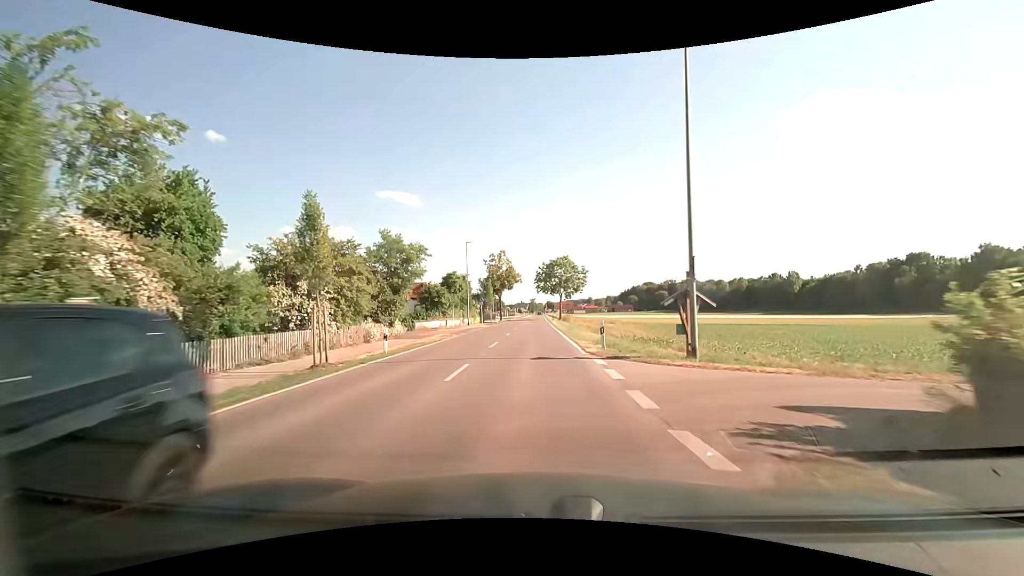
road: tertiary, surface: asphalt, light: Day
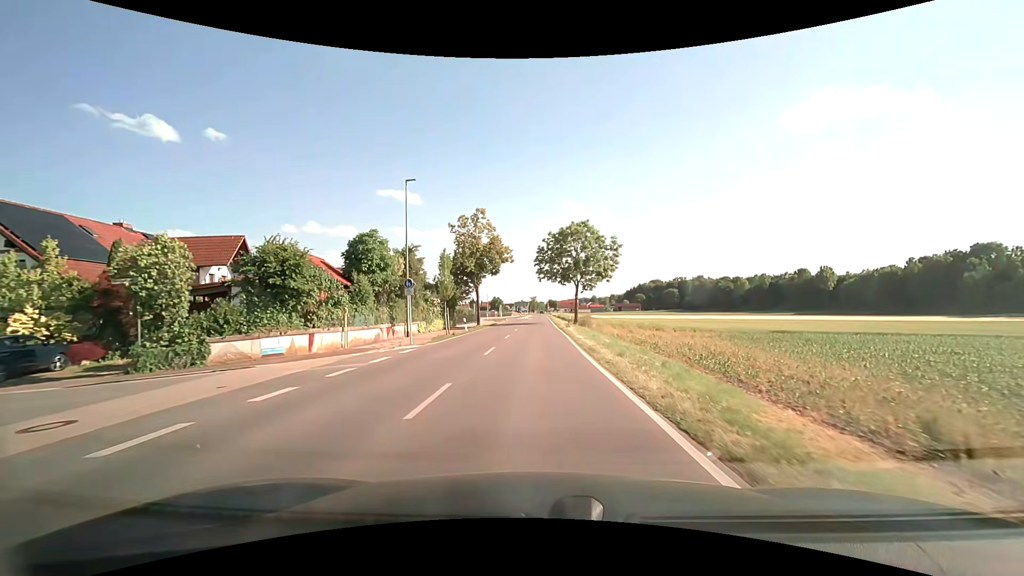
(-0.1, +30.8) m; 0°
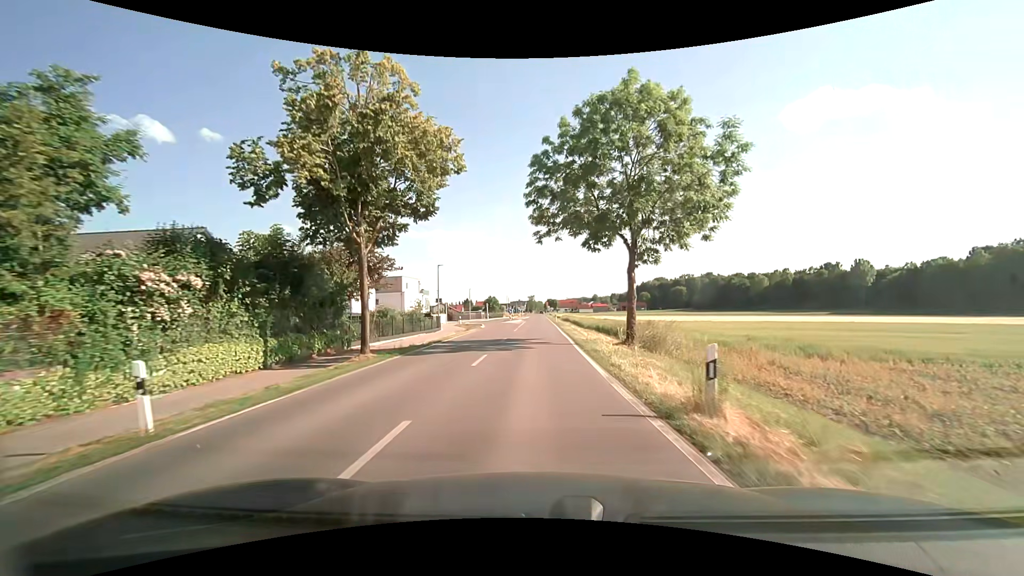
(+0.1, +30.1) m; 0°
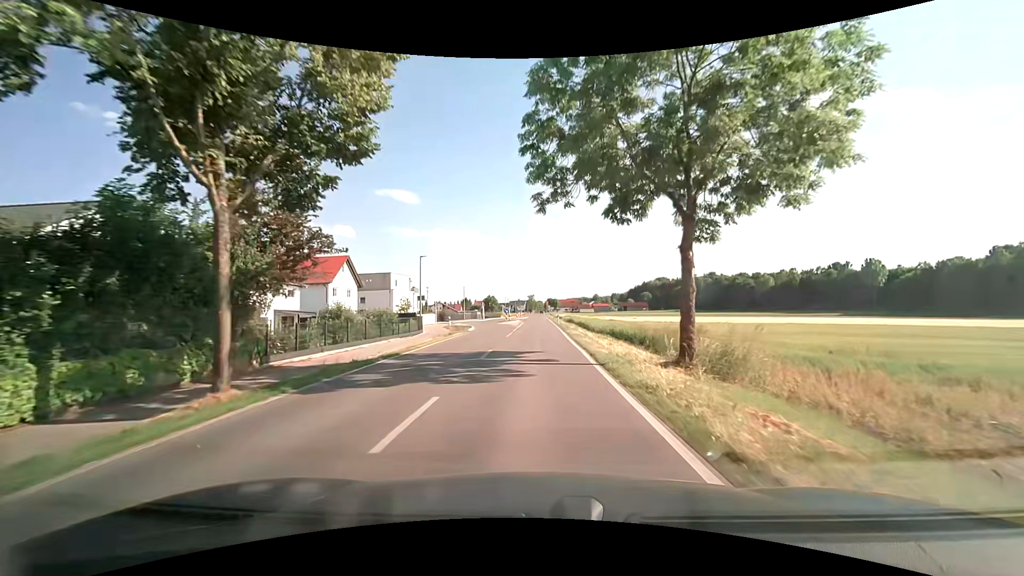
(0.0, +7.4) m; 0°
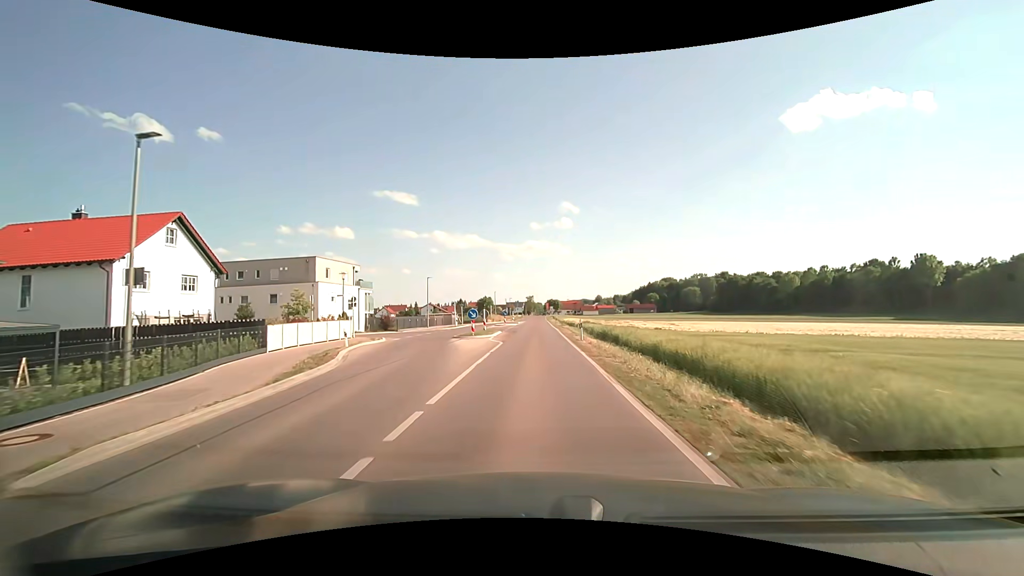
(+0.1, +29.6) m; 0°
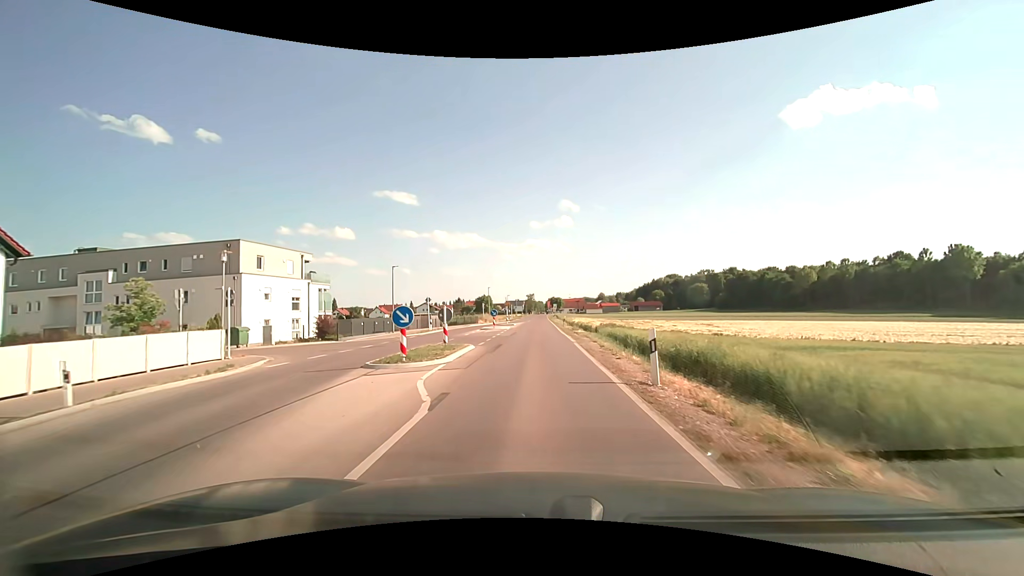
(0.0, +15.2) m; 0°
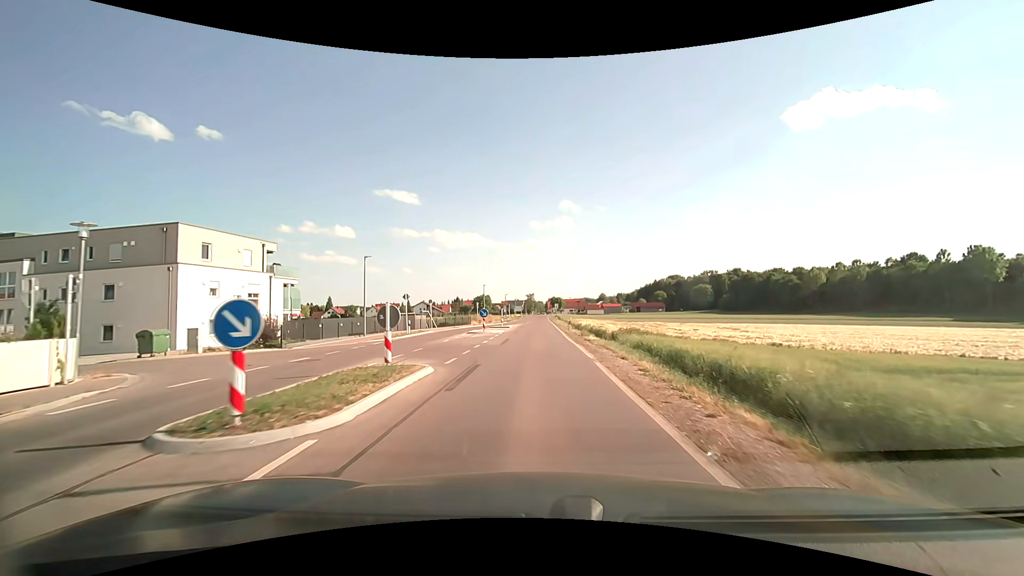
(0.0, +7.7) m; 0°
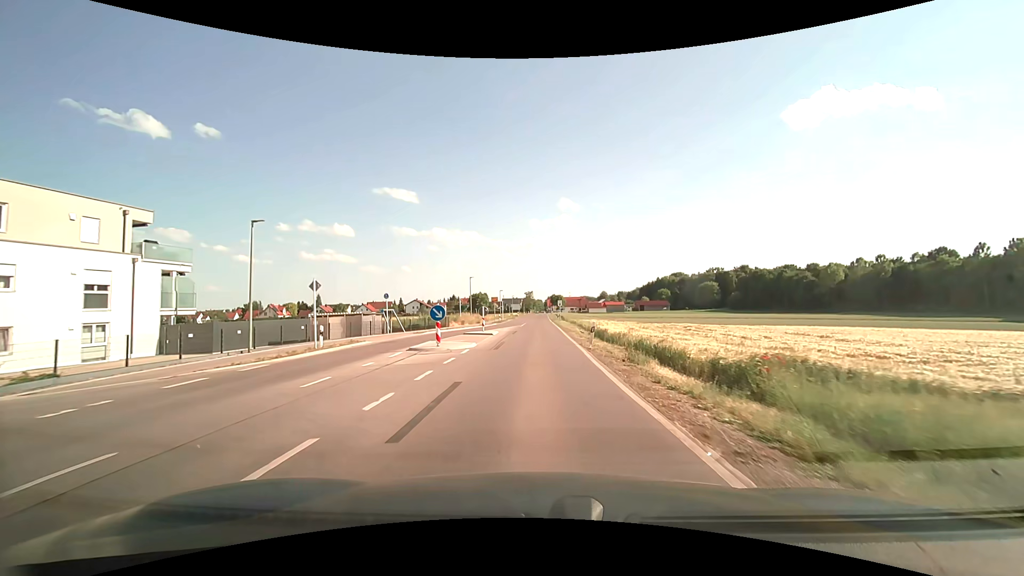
(0.0, +15.4) m; 0°
(0, +10) (0, +20) (0, +30) (0, +40) (0, +50) (0, +60) (0, +70) (0, +80) (0, +90) (+1, +100) m
